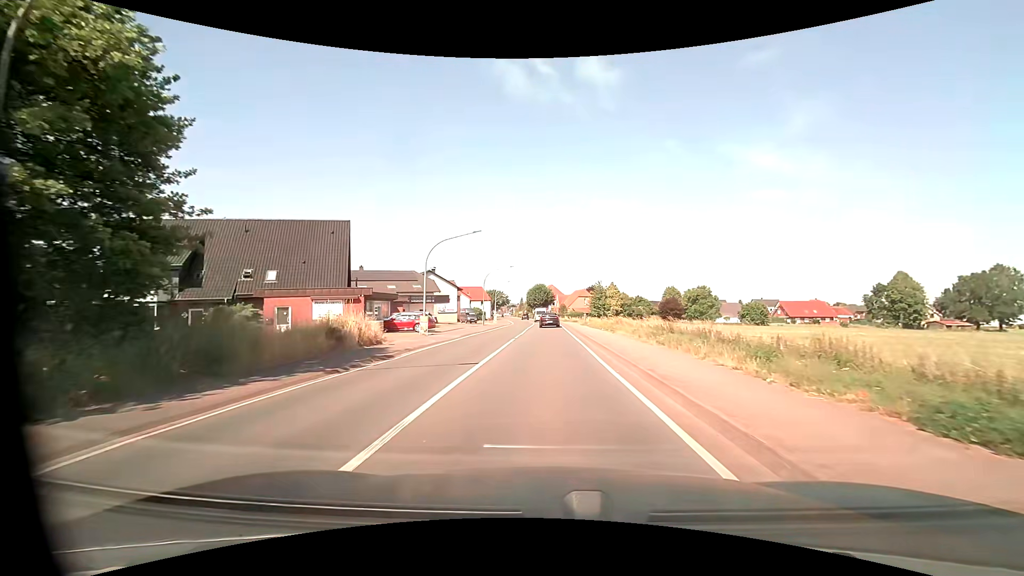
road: primary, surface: asphalt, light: Day
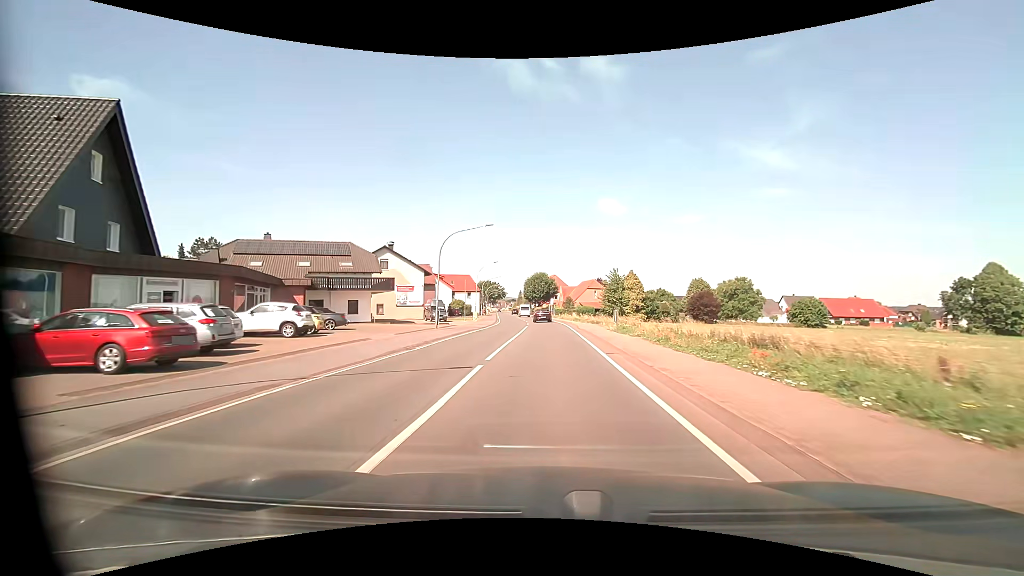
(-0.1, +27.9) m; 0°
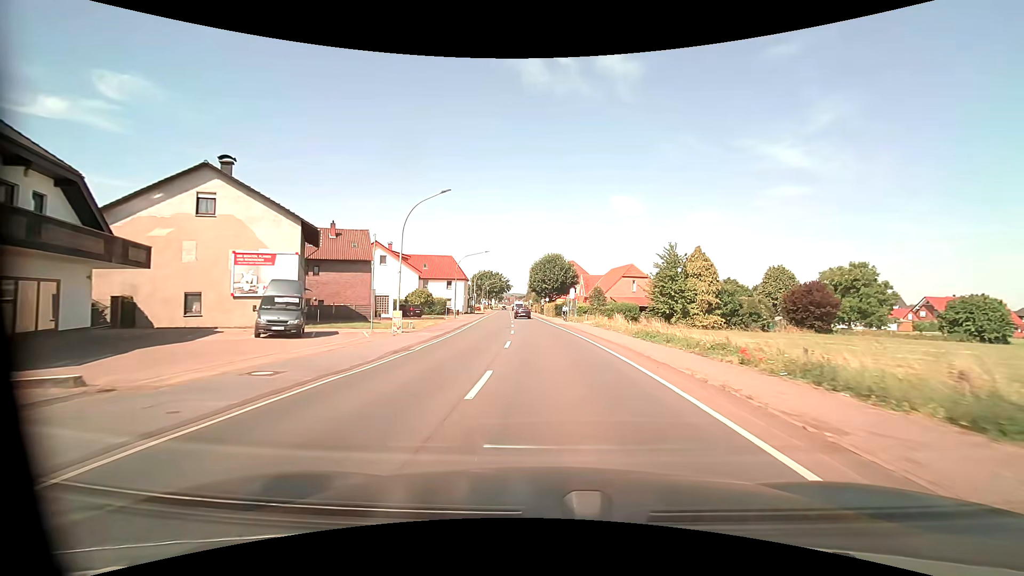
(-0.2, +38.3) m; -1°
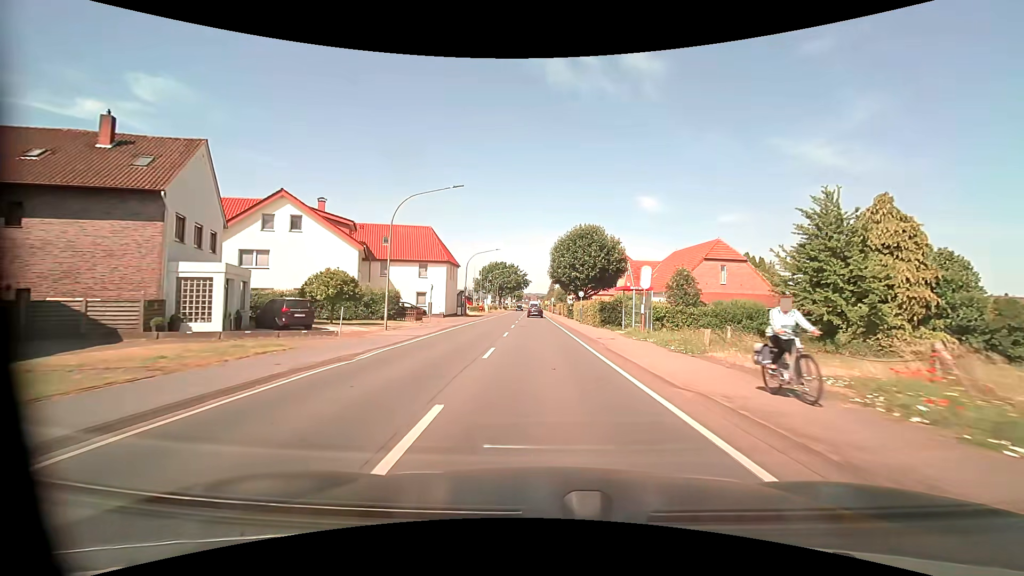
(-0.7, +31.4) m; -3°
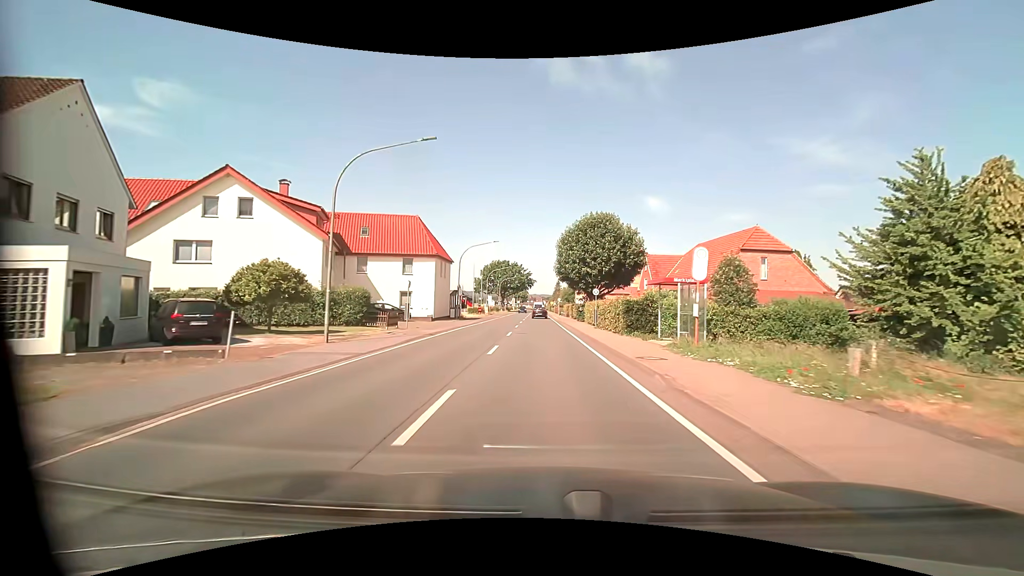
(0.0, +7.9) m; -1°
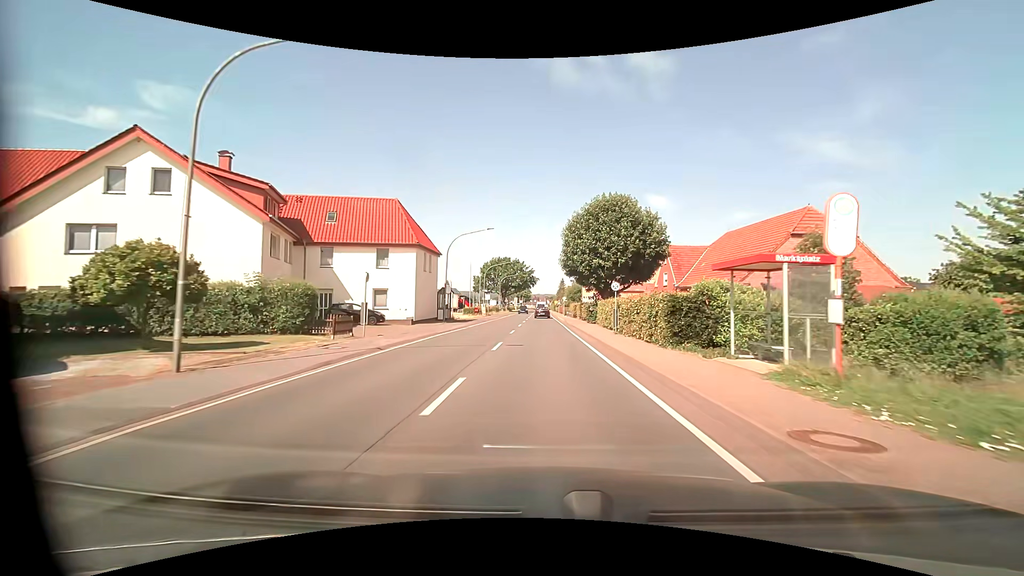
(0.0, +7.9) m; 0°
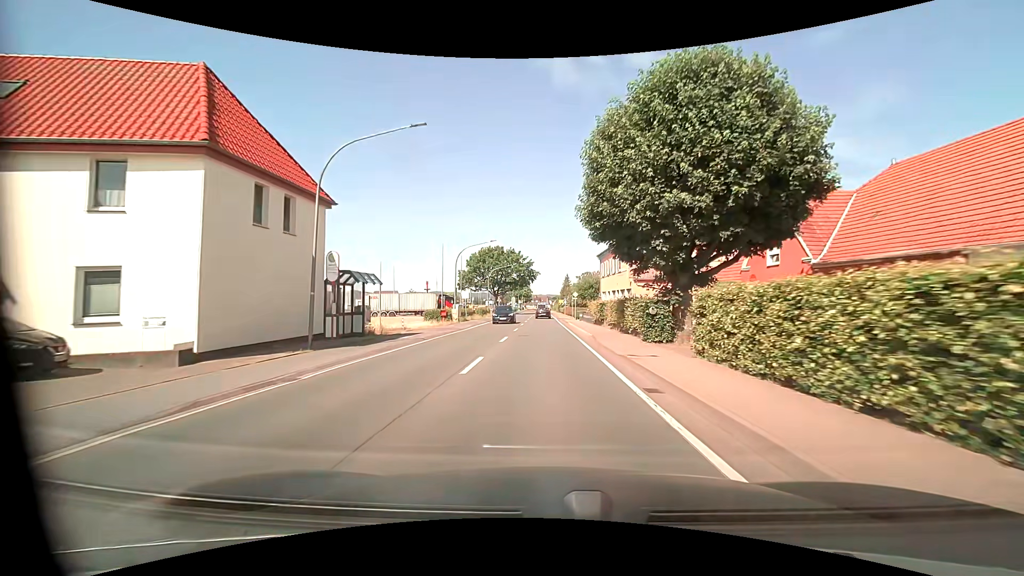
(0.0, +23.7) m; 0°
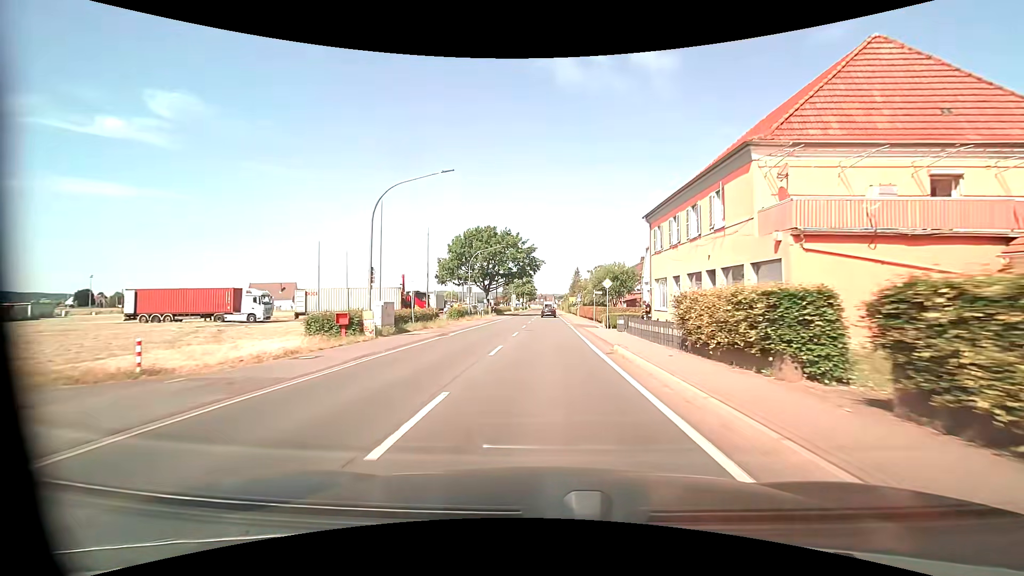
(-0.2, +23.8) m; -2°
